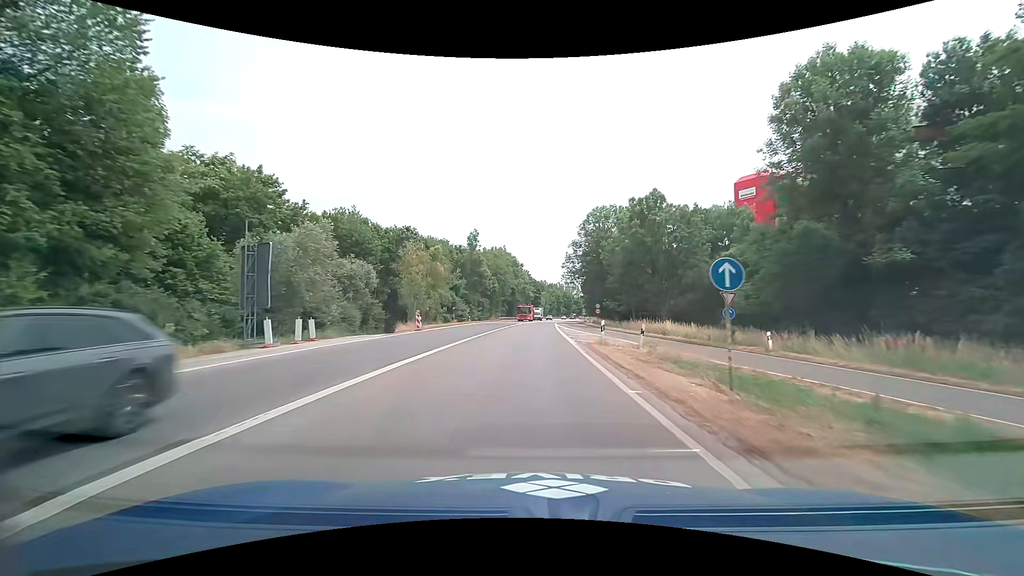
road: trunk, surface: asphalt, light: Day
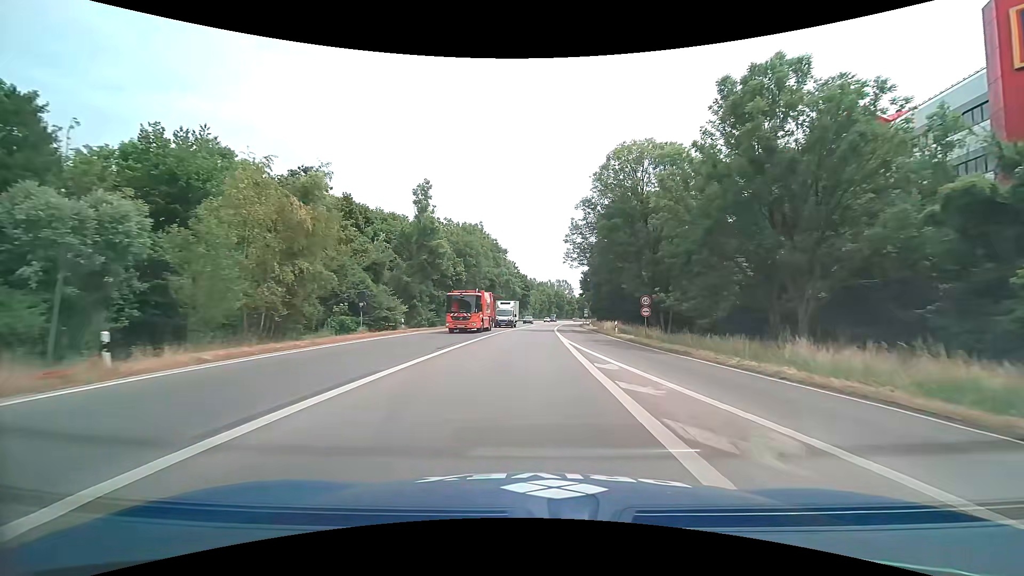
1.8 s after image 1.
(+0.4, +30.1) m; +1°
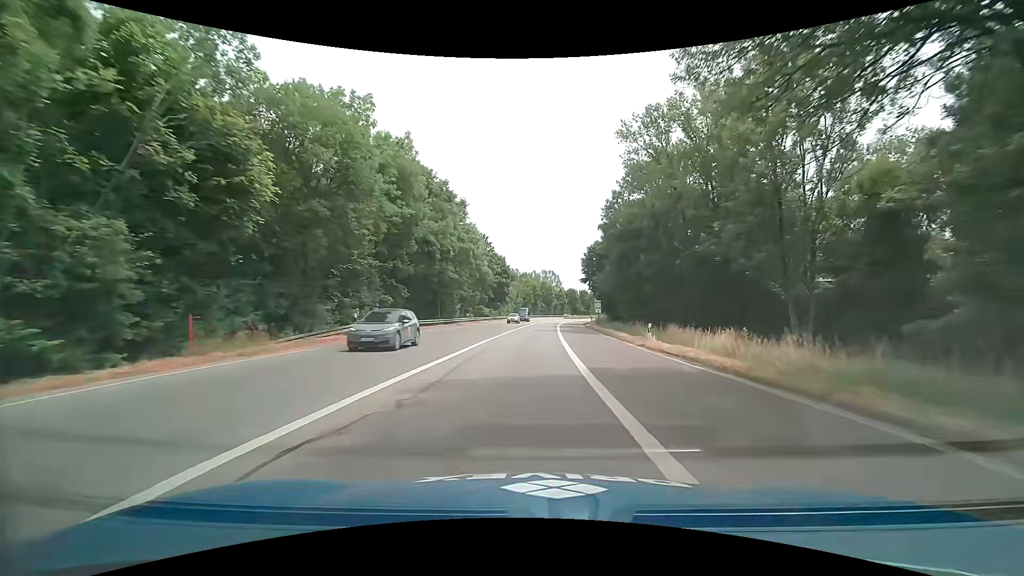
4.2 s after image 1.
(+0.7, +39.7) m; +2°
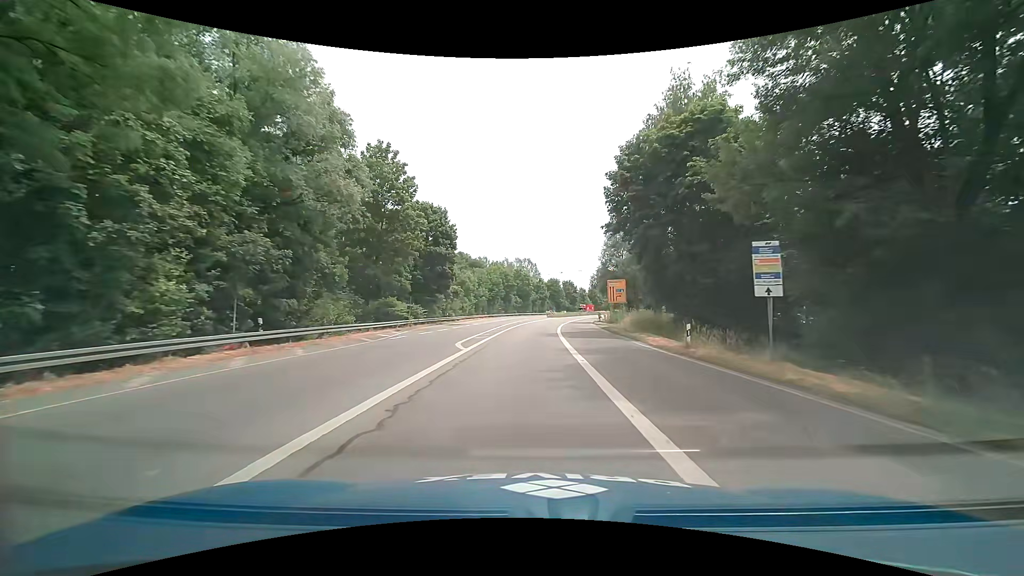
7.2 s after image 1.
(+1.1, +48.2) m; +4°
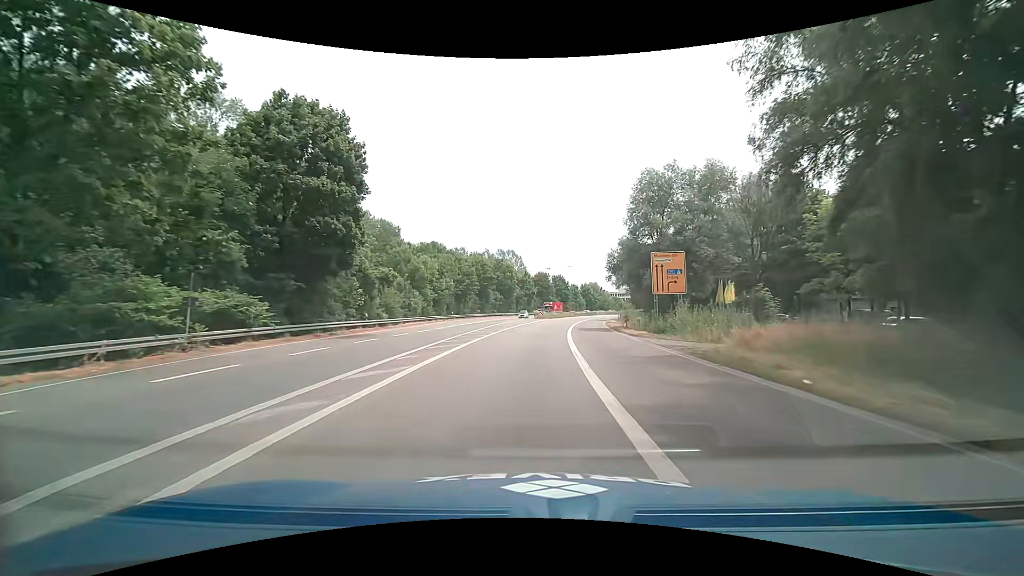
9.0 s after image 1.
(+0.1, +28.4) m; +1°
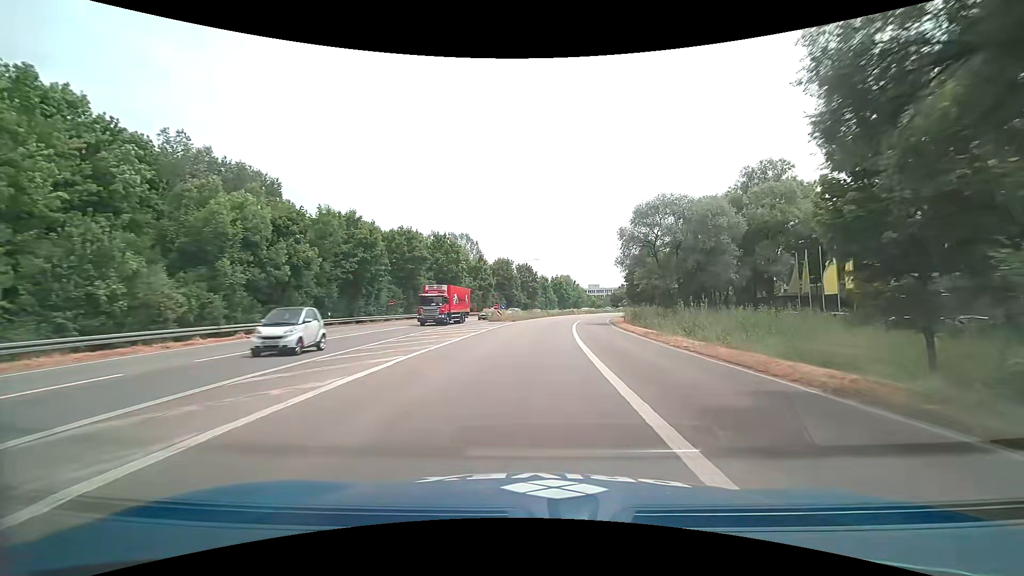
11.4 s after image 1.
(+1.2, +37.4) m; +4°
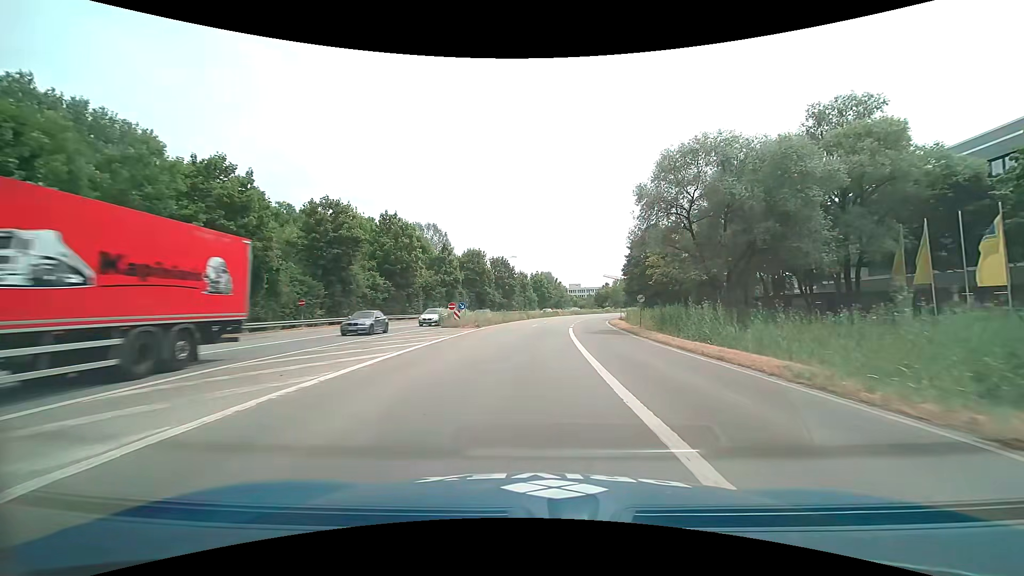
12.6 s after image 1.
(+0.4, +18.5) m; +2°
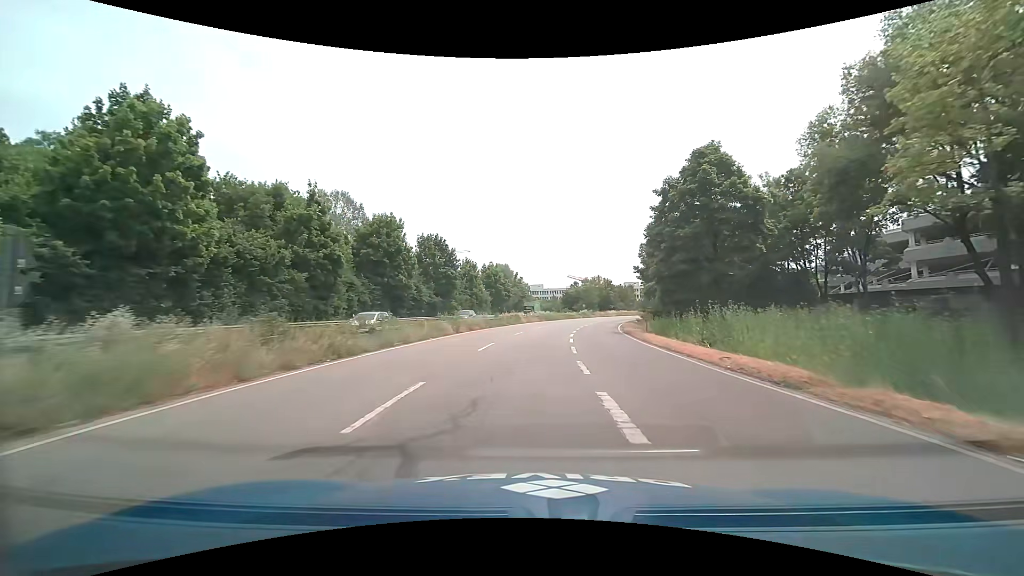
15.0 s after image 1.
(+1.5, +36.7) m; +5°
(0, +10) (0, +20) (+1, +30) (+2, +40) (+3, +50) (+5, +60) (+7, +69) (+10, +79) (+12, +89) (+15, +98) m
